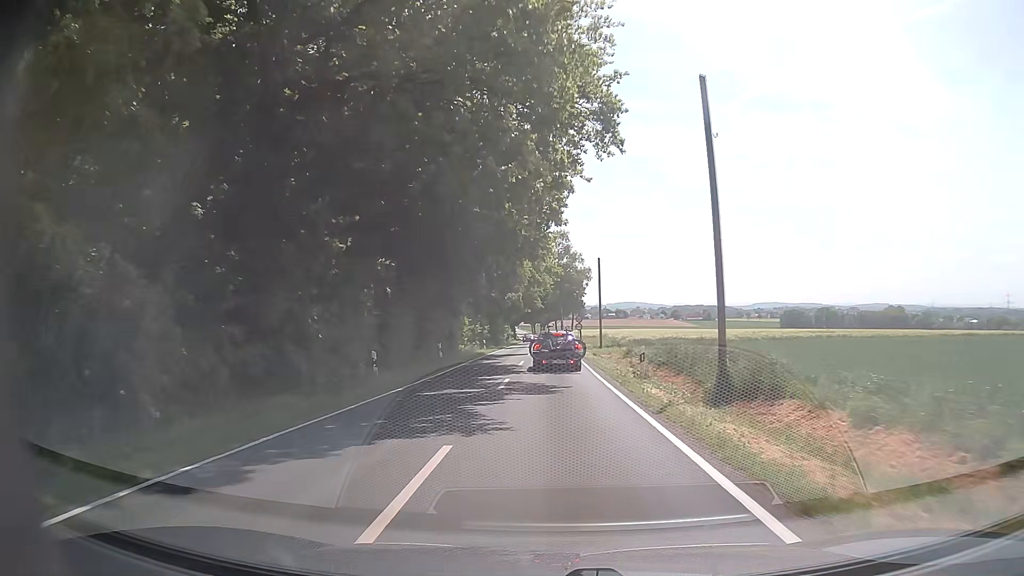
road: tertiary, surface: asphalt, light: Day
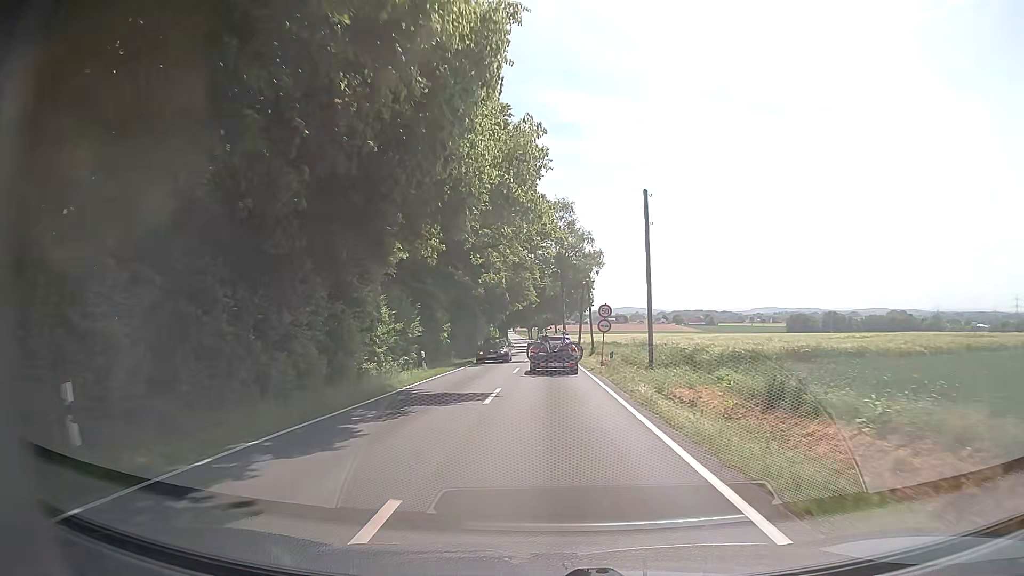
(+0.1, +26.5) m; +1°
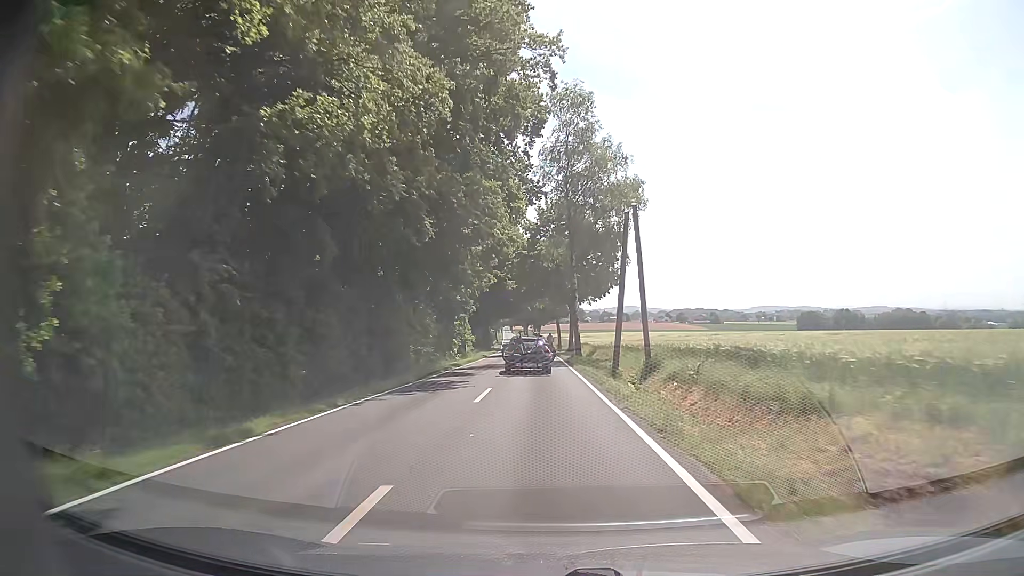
(-0.3, +35.4) m; -1°
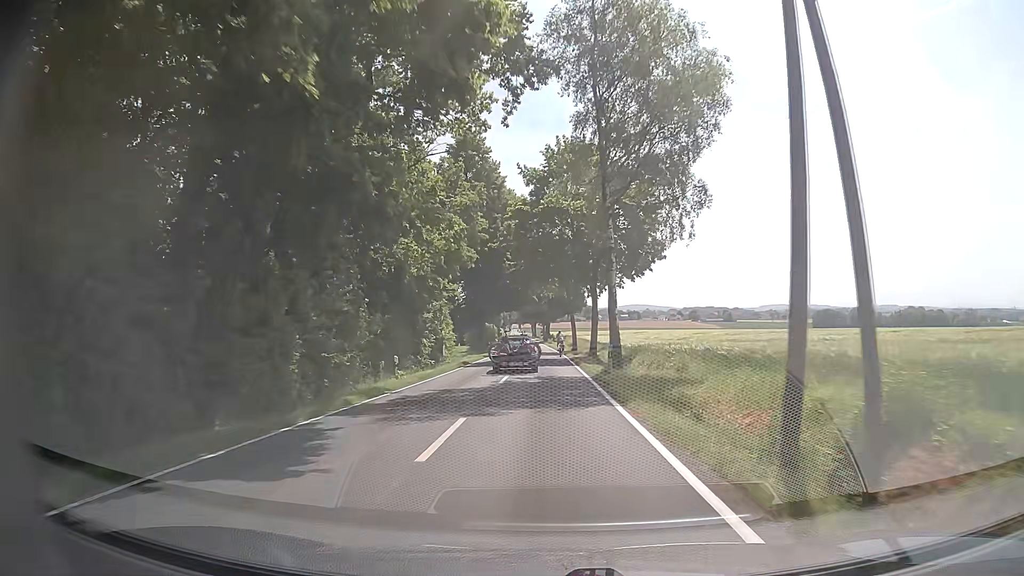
(-0.1, +19.0) m; -1°
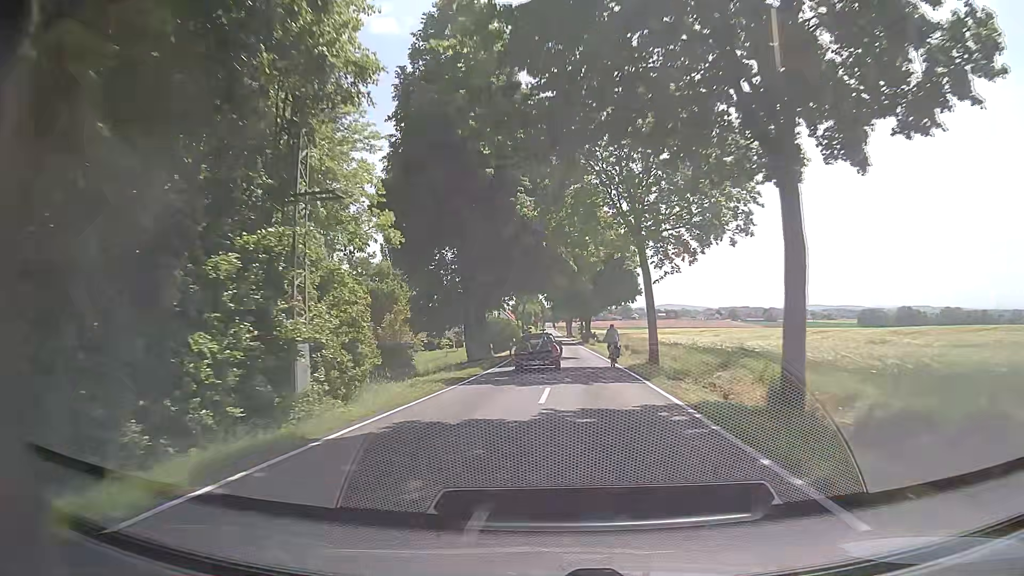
(-0.5, +30.2) m; -3°
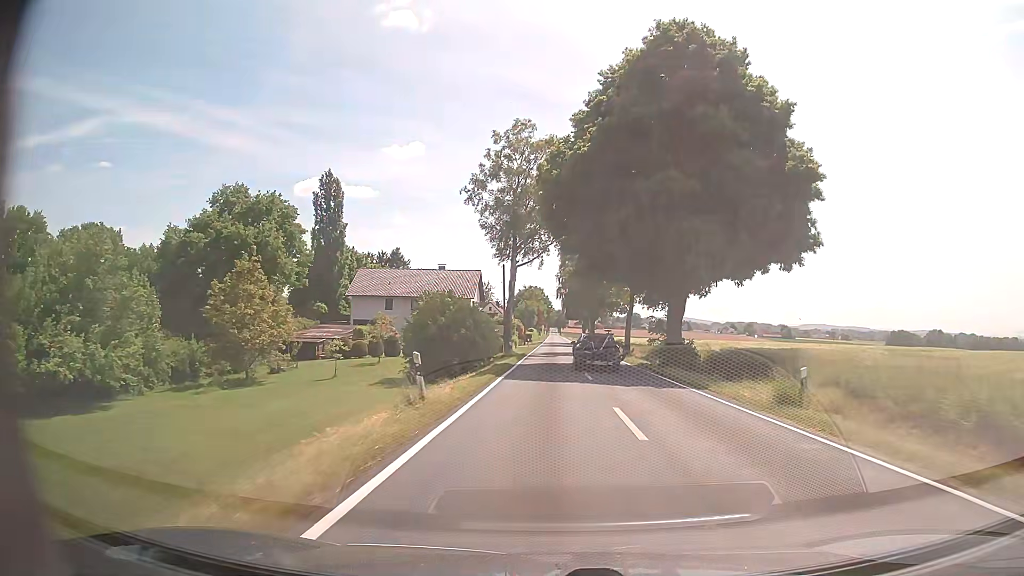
(-0.8, +52.6) m; -1°
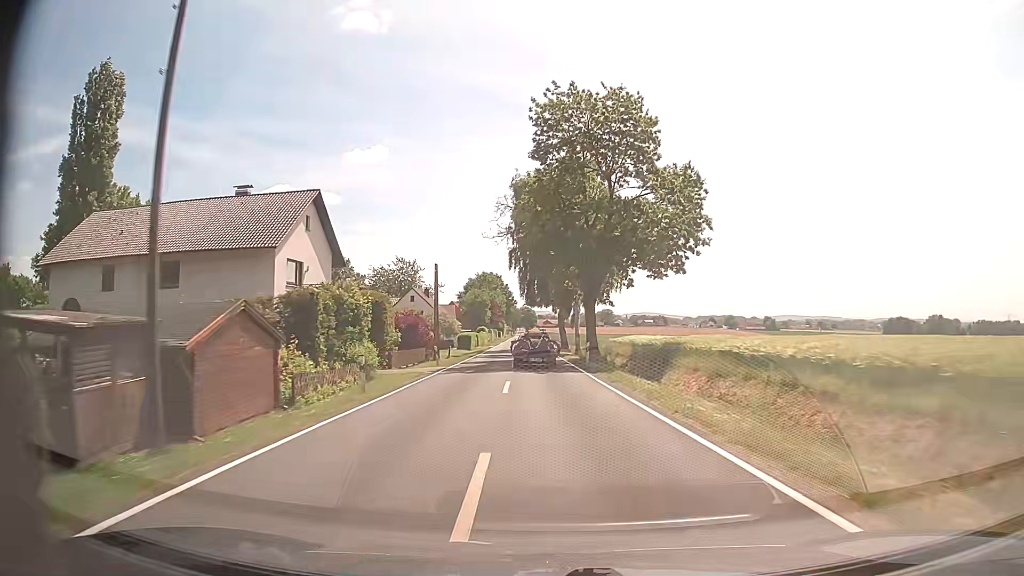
(+2.4, +53.1) m; +3°
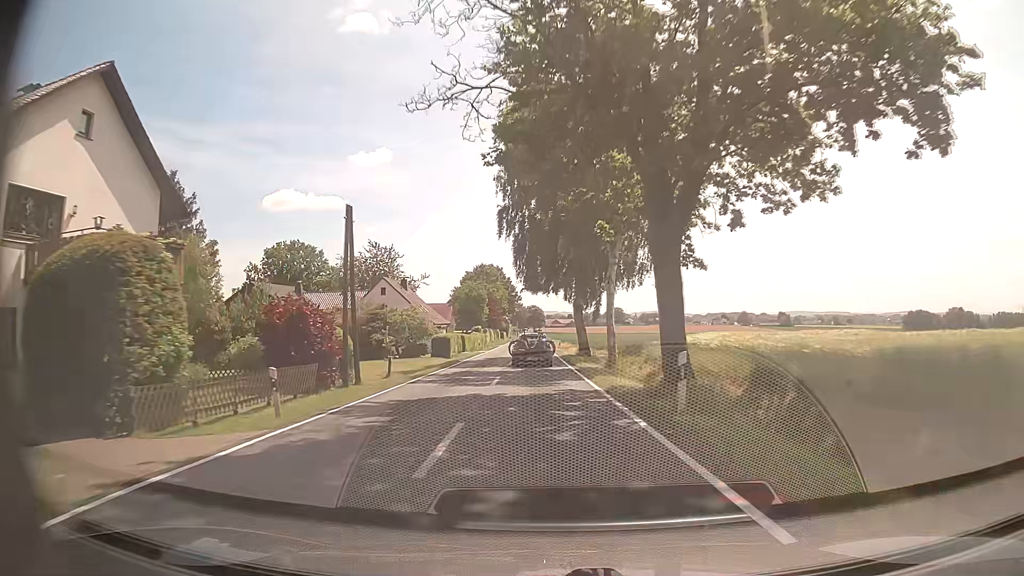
(-0.1, +21.3) m; -1°
(0, +10) (0, +20) (0, +30) (-1, +40) (-1, +50) (-1, +60) (-2, +70) (-2, +80) (-2, +90) (-2, +100) m
